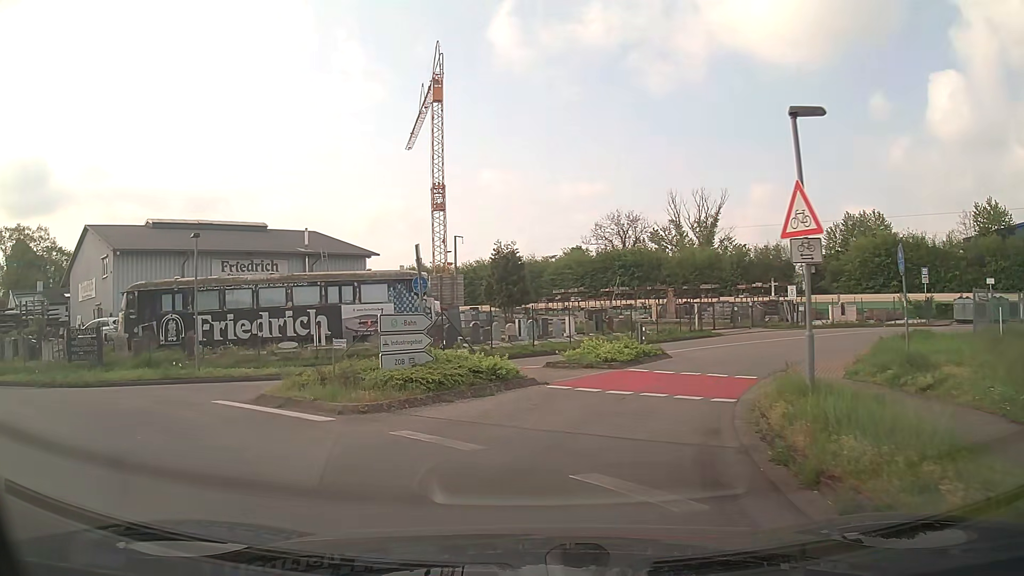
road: secondary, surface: asphalt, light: Day
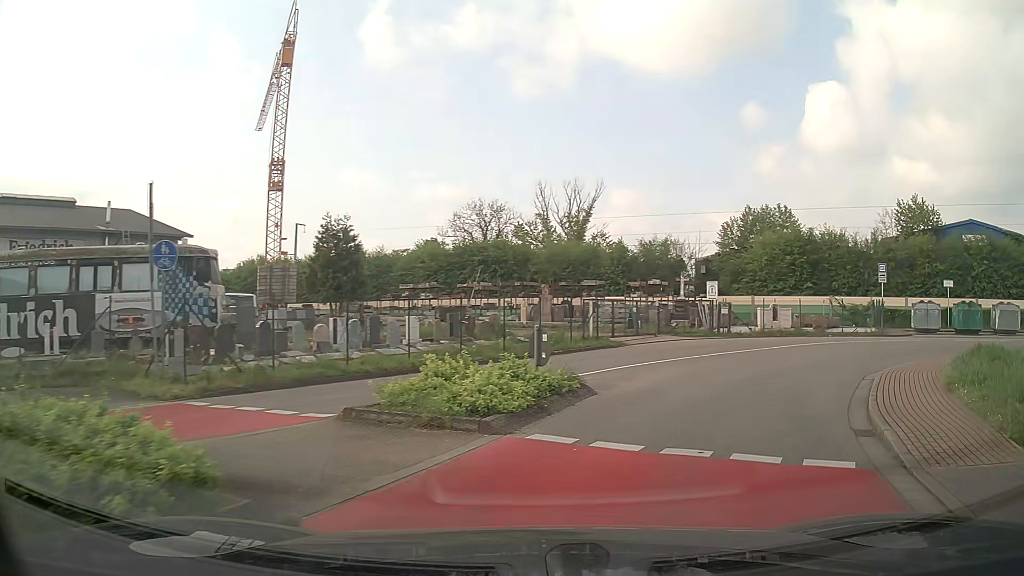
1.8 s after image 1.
(+0.6, +9.8) m; +13°
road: unclassified
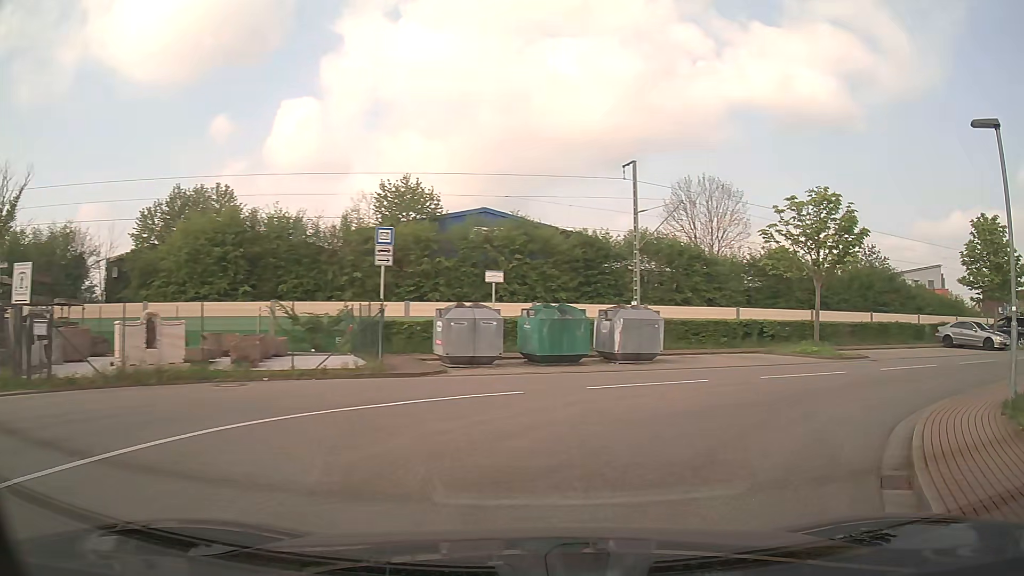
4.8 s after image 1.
(+6.5, +16.1) m; +48°
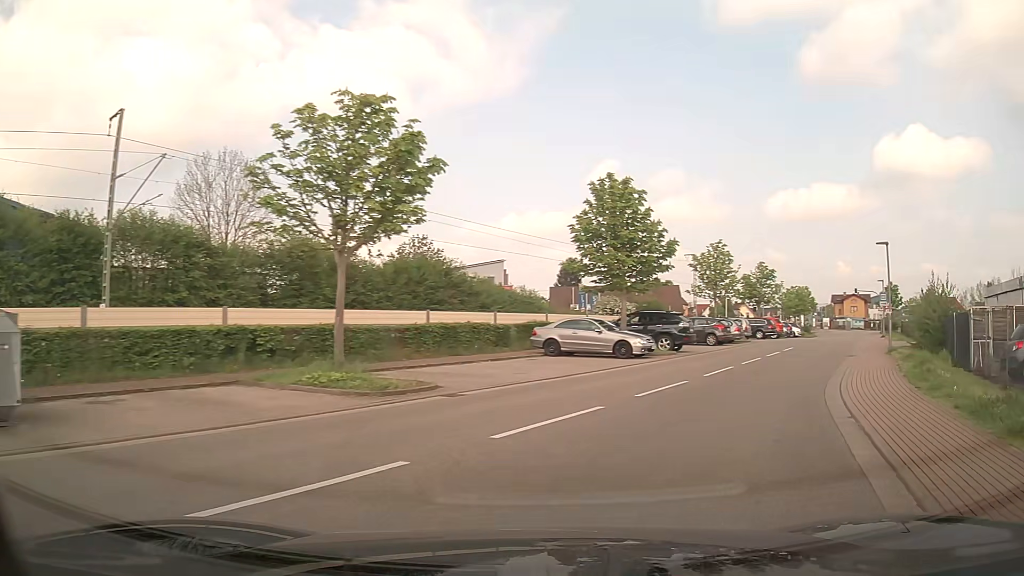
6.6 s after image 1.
(+3.5, +10.4) m; +38°
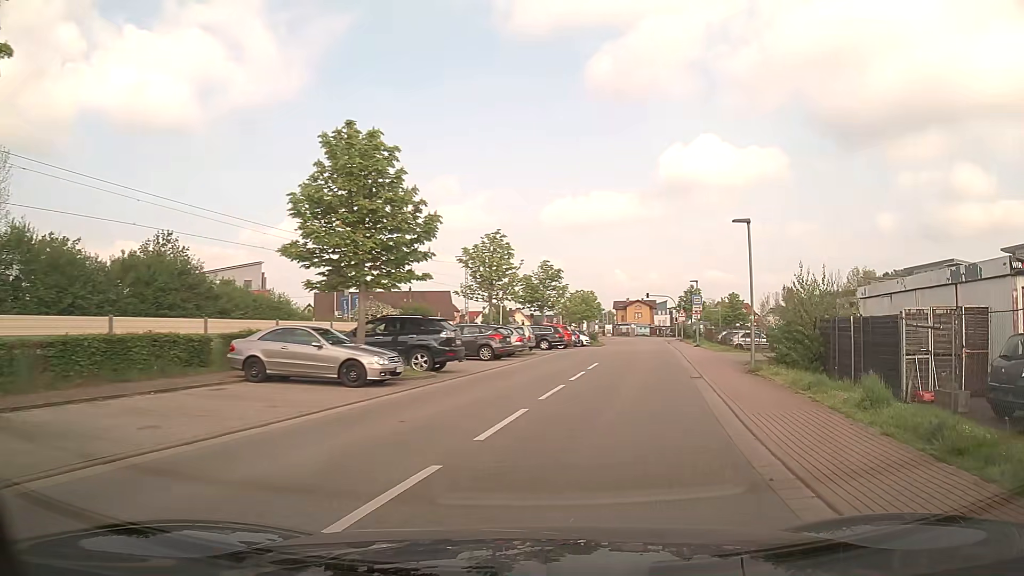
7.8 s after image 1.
(+1.4, +7.9) m; +19°
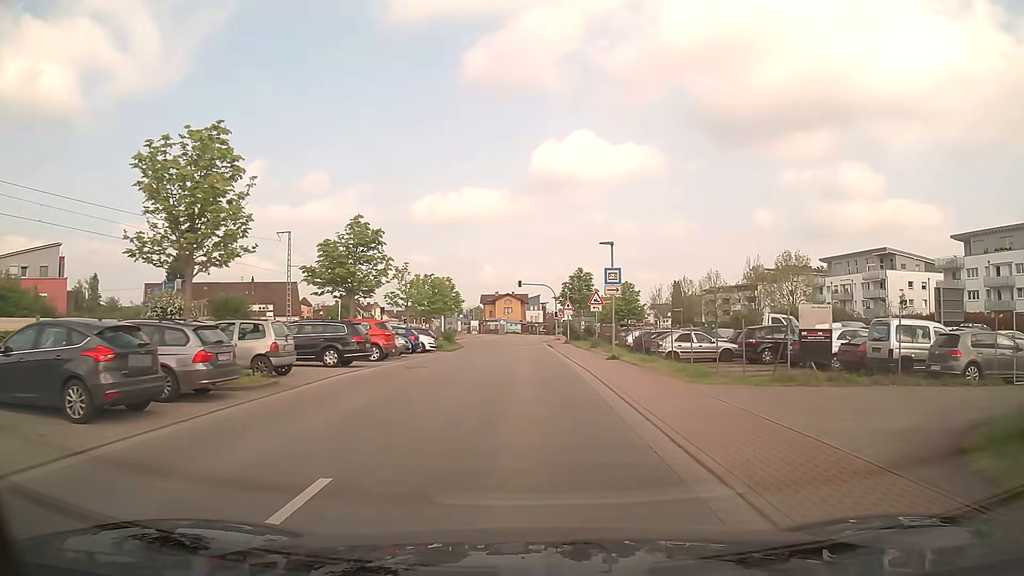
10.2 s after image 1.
(+2.8, +18.6) m; +11°
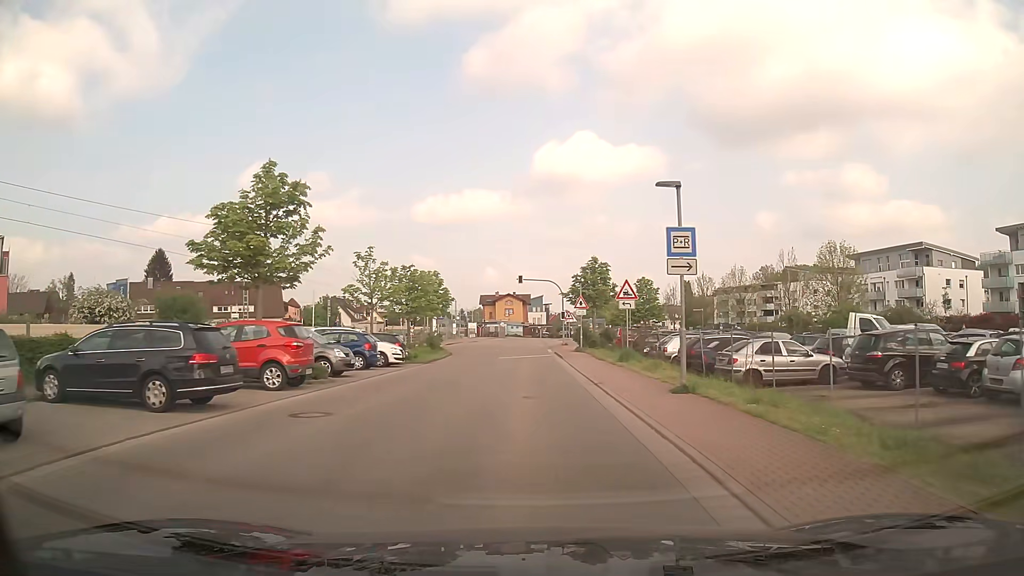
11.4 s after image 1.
(0.0, +10.8) m; 0°
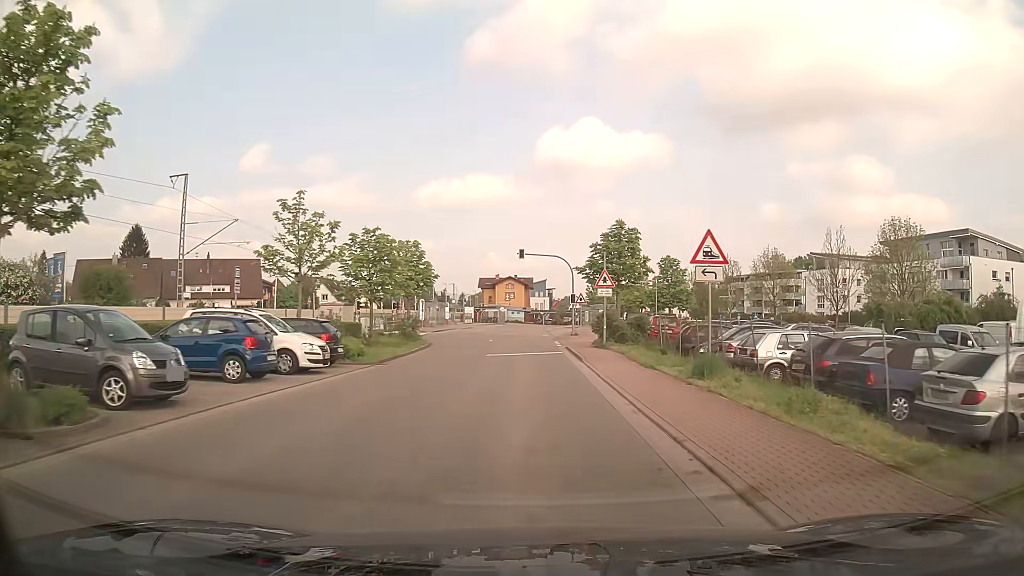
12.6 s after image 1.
(-0.1, +11.3) m; 0°
(0, +10) (0, +20) (0, +30) (0, +40) (-1, +50) (-6, +58) (-15, +62) (-25, +62) (-35, +62) (-45, +63) m
